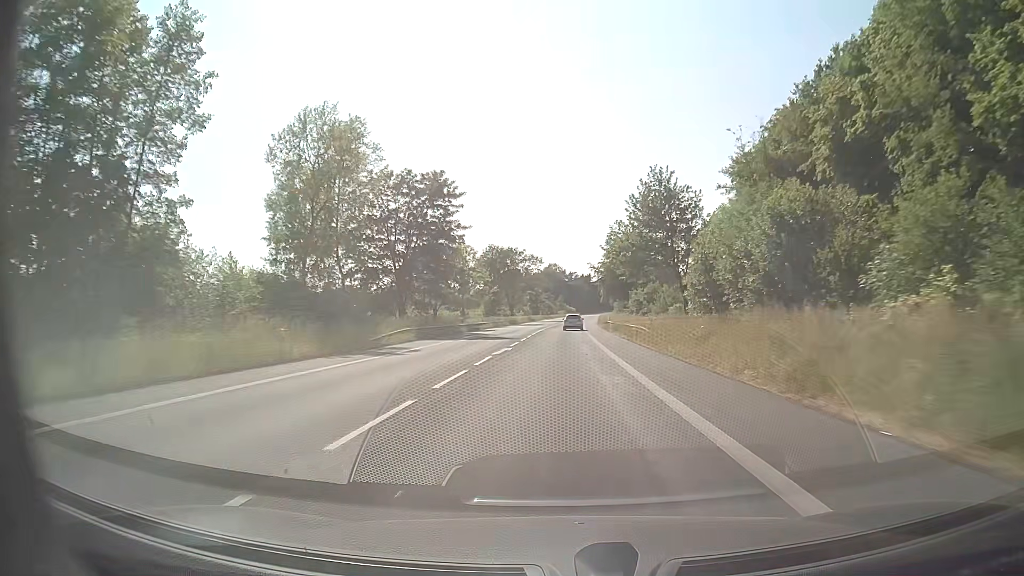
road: secondary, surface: asphalt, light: Day
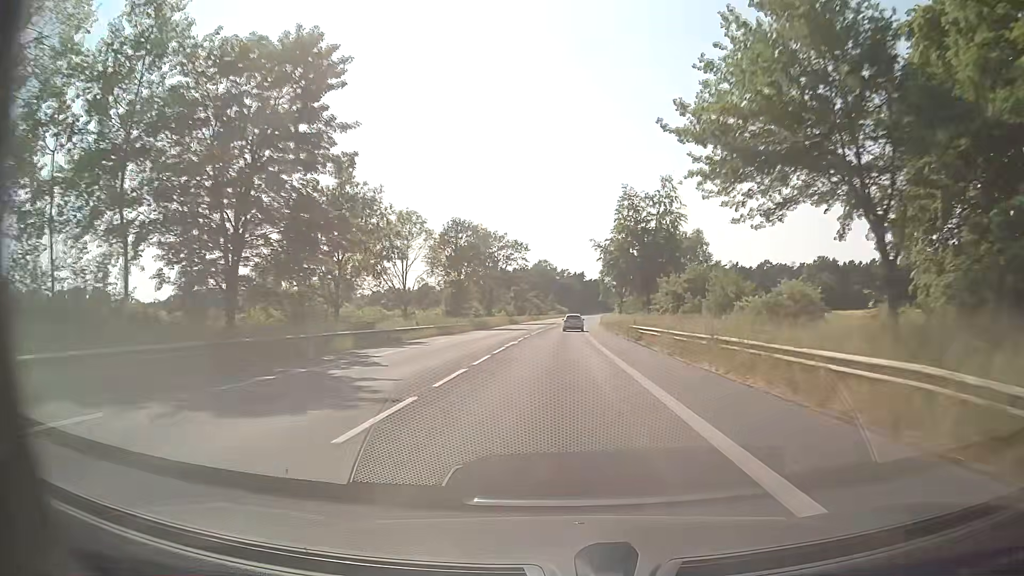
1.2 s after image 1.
(+0.2, +30.0) m; +1°
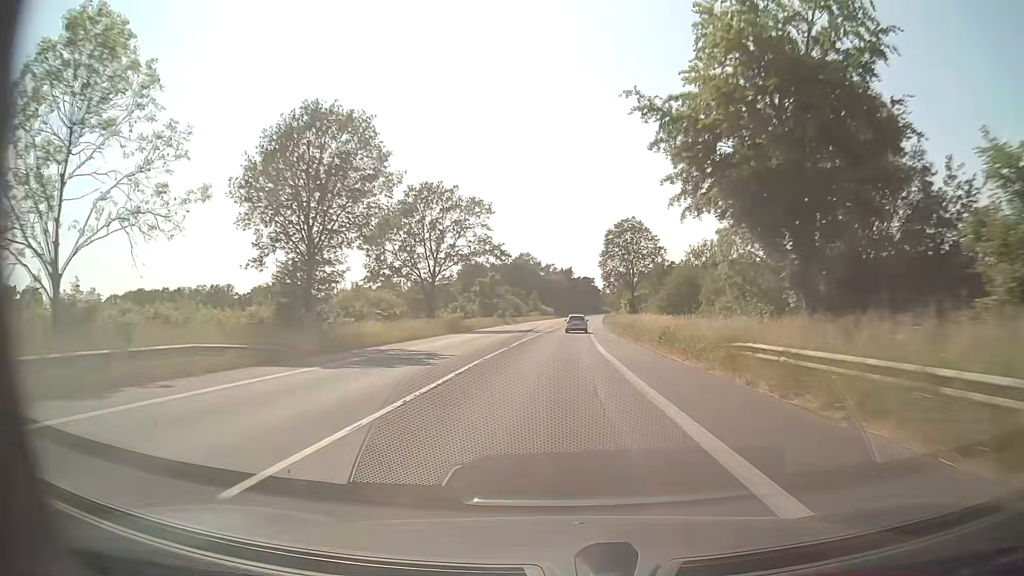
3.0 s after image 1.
(+0.6, +44.4) m; +1°
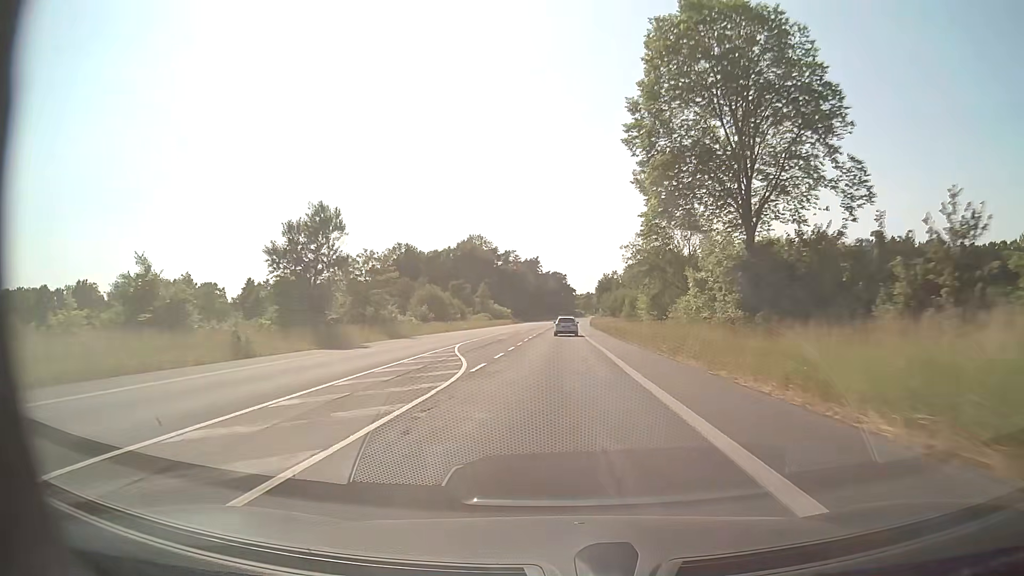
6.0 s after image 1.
(+1.9, +72.7) m; +3°
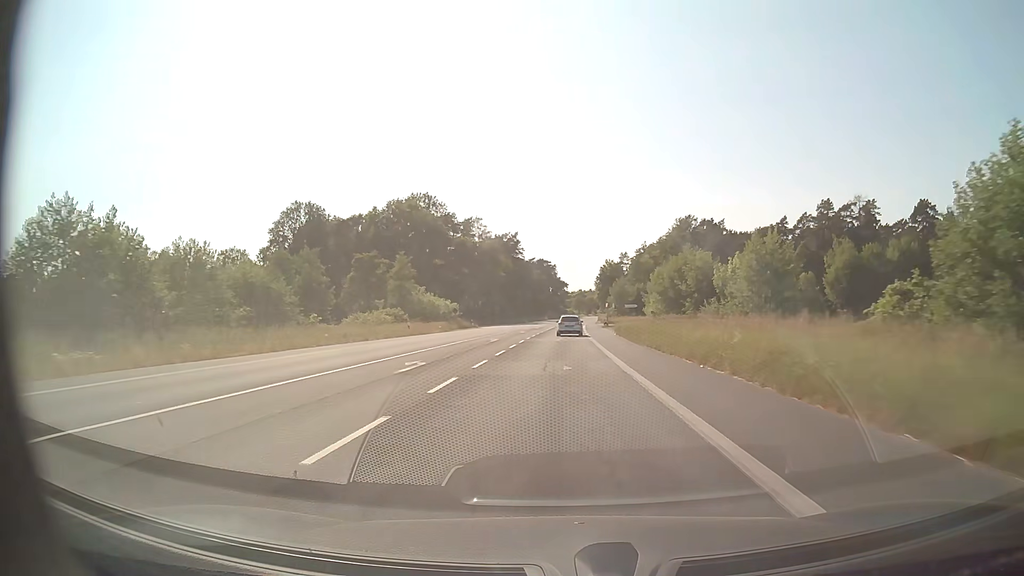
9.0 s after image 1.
(+0.7, +71.3) m; +1°
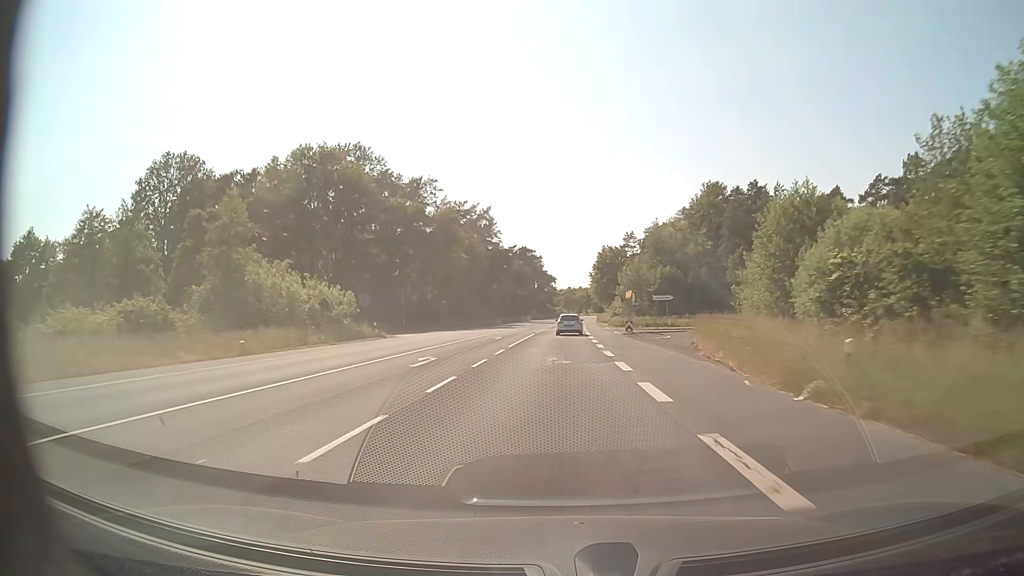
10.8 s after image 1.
(+0.5, +42.0) m; +1°
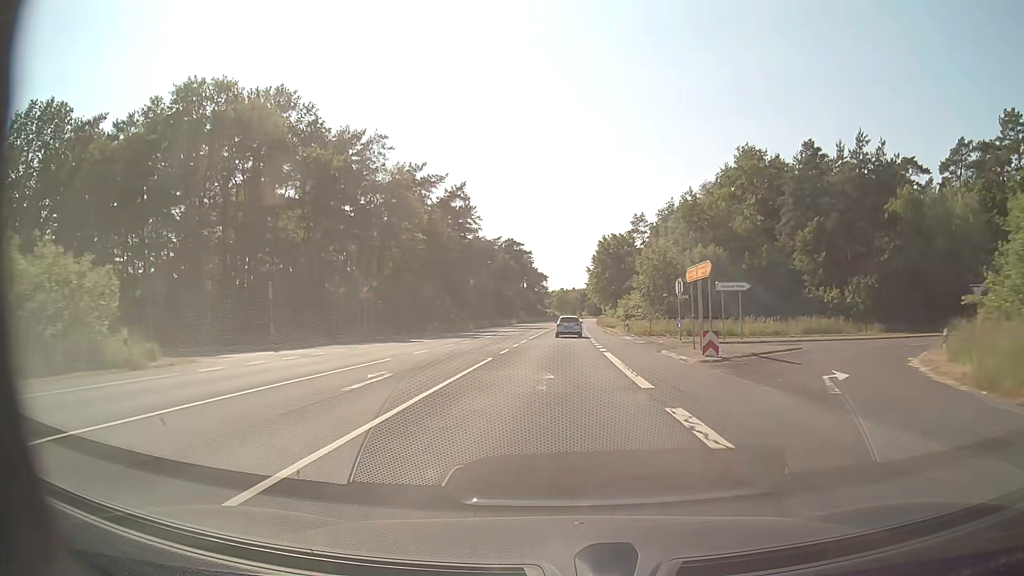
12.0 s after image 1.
(+0.1, +27.8) m; +1°
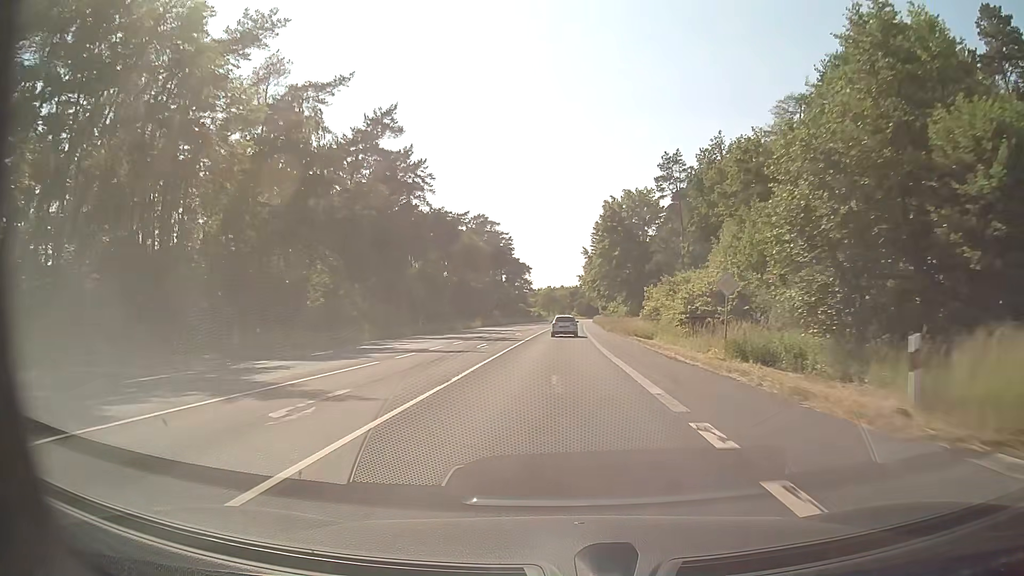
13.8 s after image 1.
(+0.4, +41.8) m; +1°
(0, +10) (0, +20) (0, +30) (0, +40) (0, +50) (+1, +60) (+1, +70) (+1, +80) (+1, +90) (+2, +100) m
